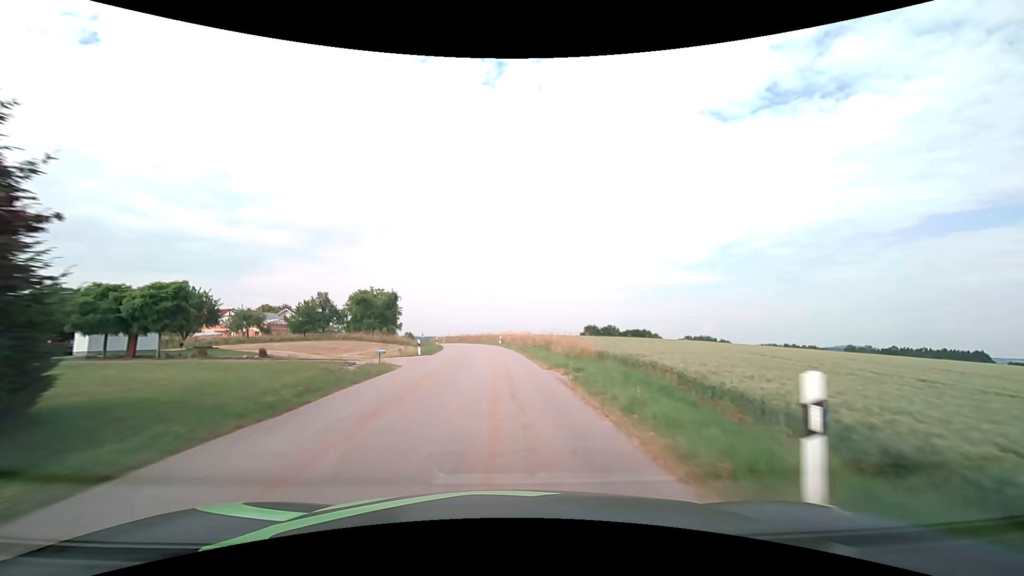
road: tertiary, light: Day
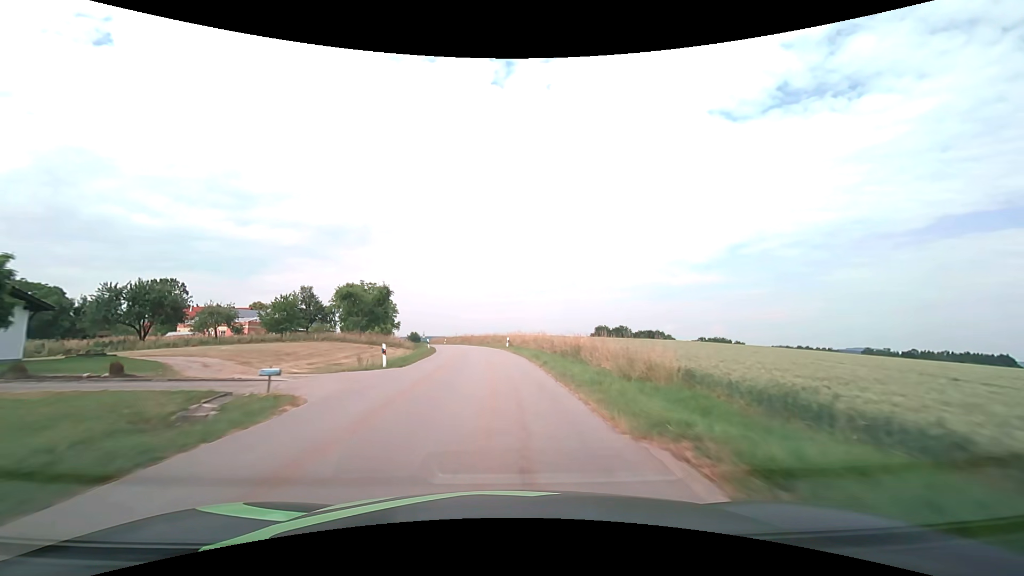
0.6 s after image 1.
(-0.1, +10.8) m; -1°
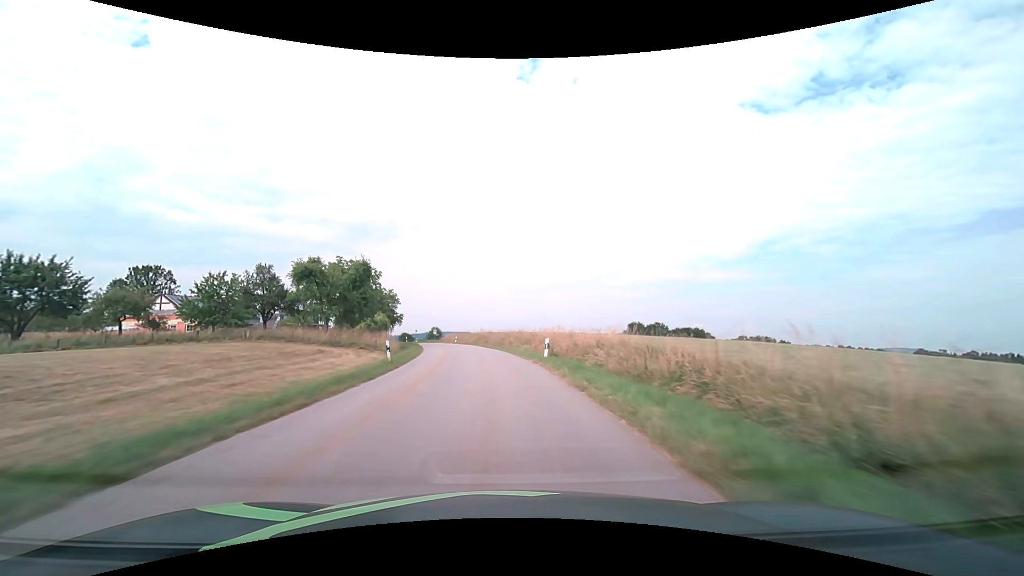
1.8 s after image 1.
(-0.5, +21.7) m; -3°
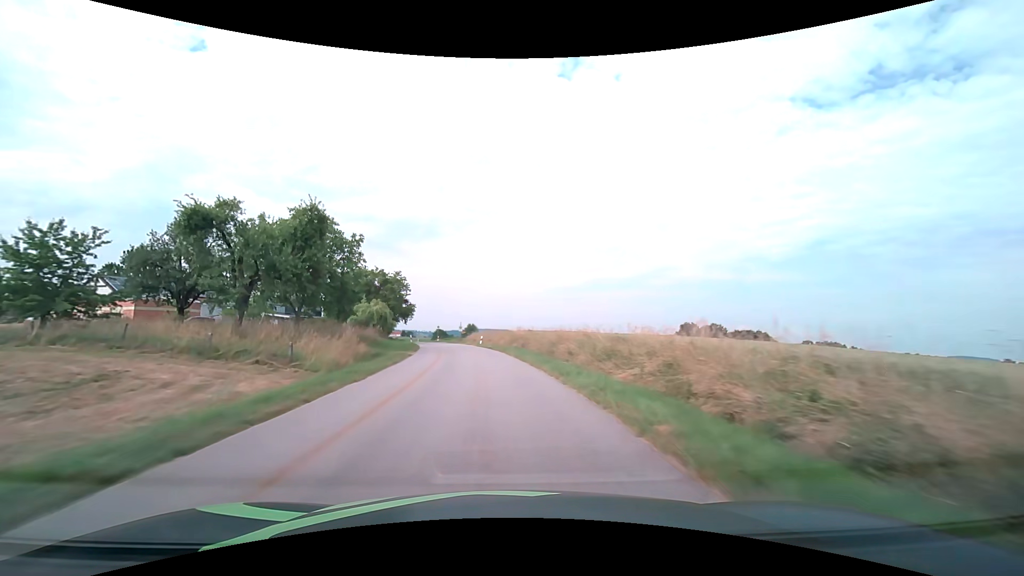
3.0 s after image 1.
(-0.8, +21.8) m; -4°
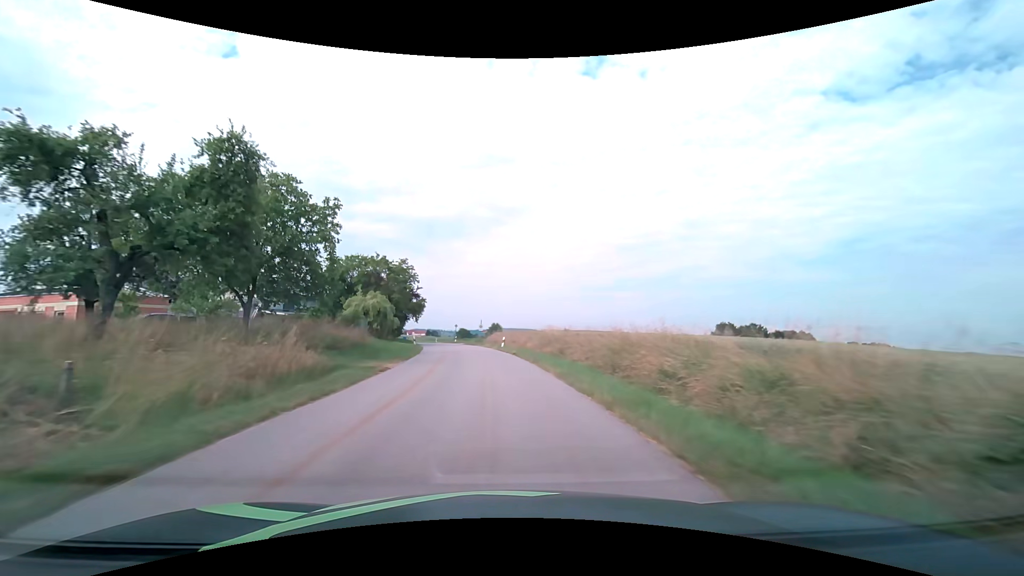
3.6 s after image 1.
(-0.3, +10.9) m; -3°
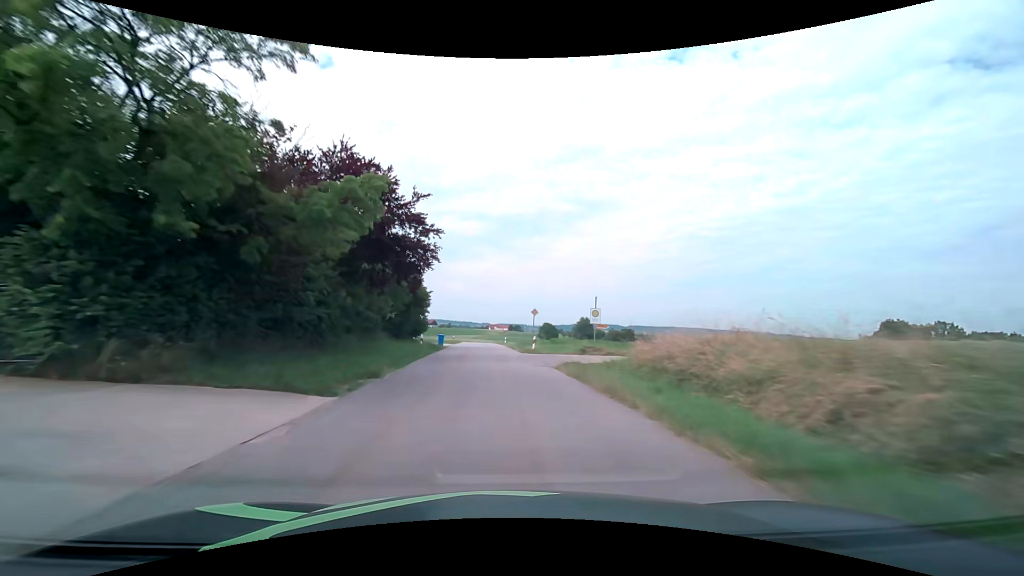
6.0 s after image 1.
(-3.9, +43.8) m; -10°
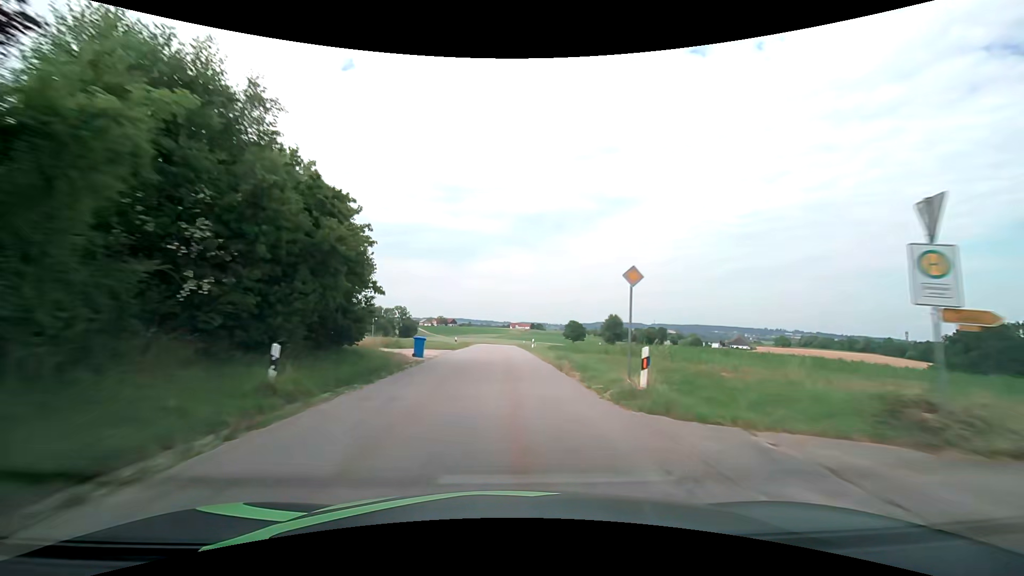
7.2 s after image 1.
(-0.6, +22.1) m; -3°
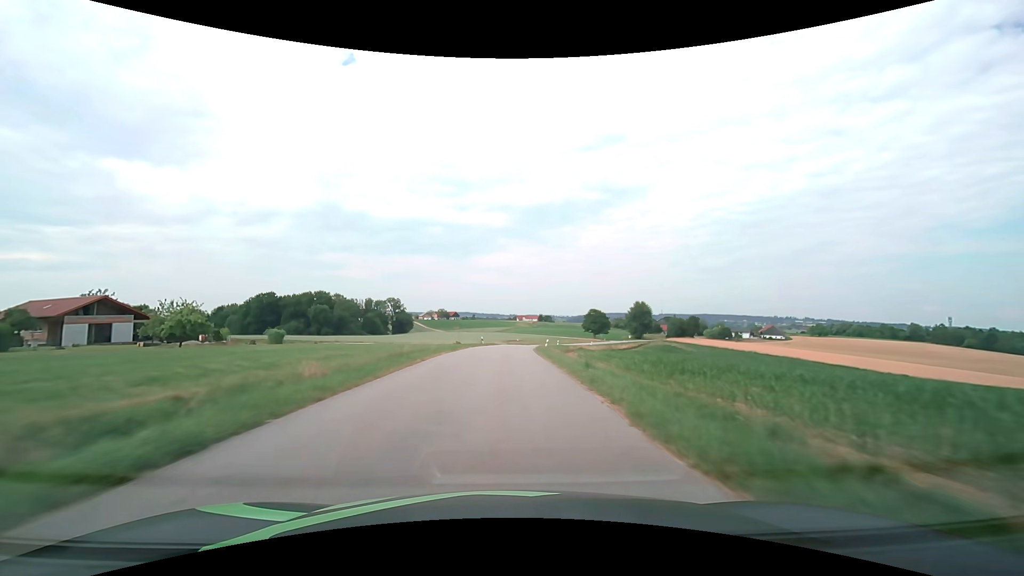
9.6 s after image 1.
(-0.3, +44.5) m; -1°
(0, +10) (0, +20) (0, +30) (0, +40) (+1, +50) (+2, +60) (+3, +70) (+4, +80) (+6, +90) (+8, +99) m
